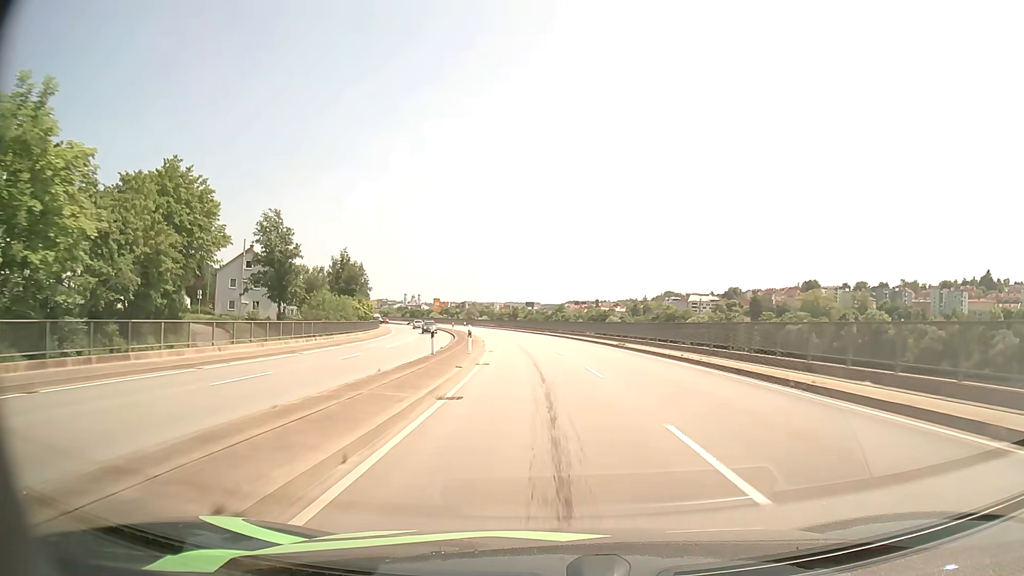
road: primary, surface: asphalt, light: Day
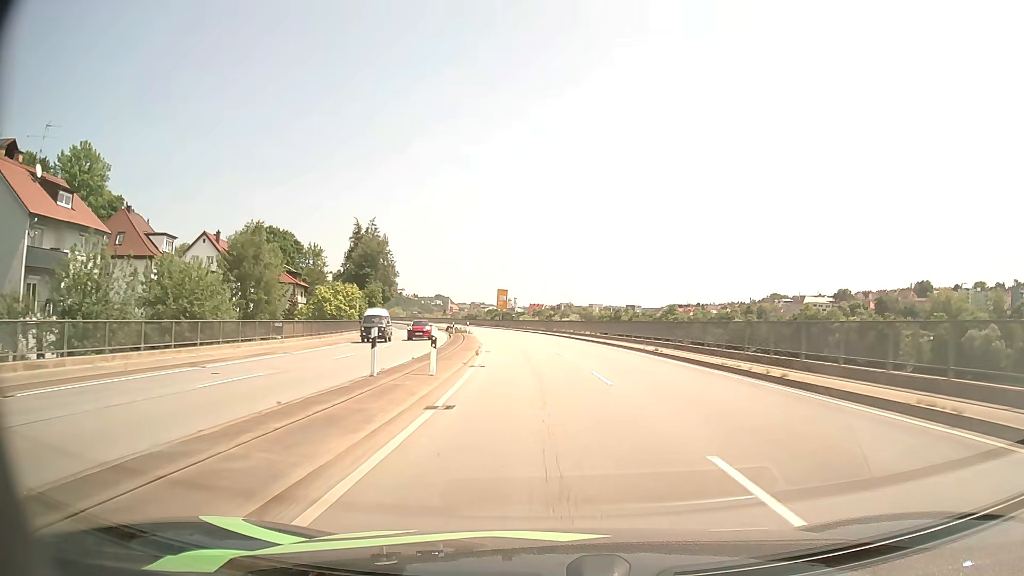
(-4.6, +61.8) m; -8°
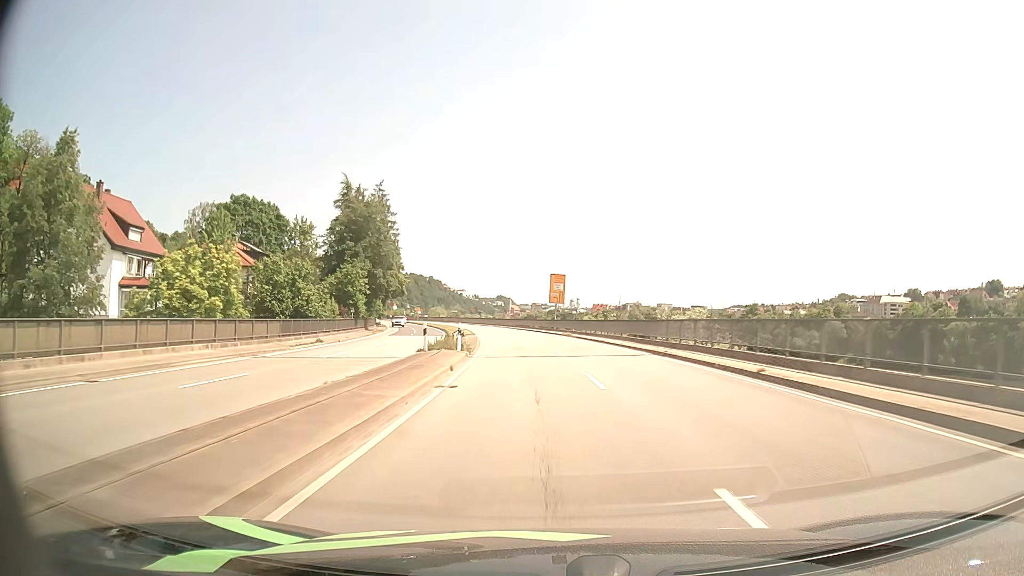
(-1.7, +37.2) m; -5°
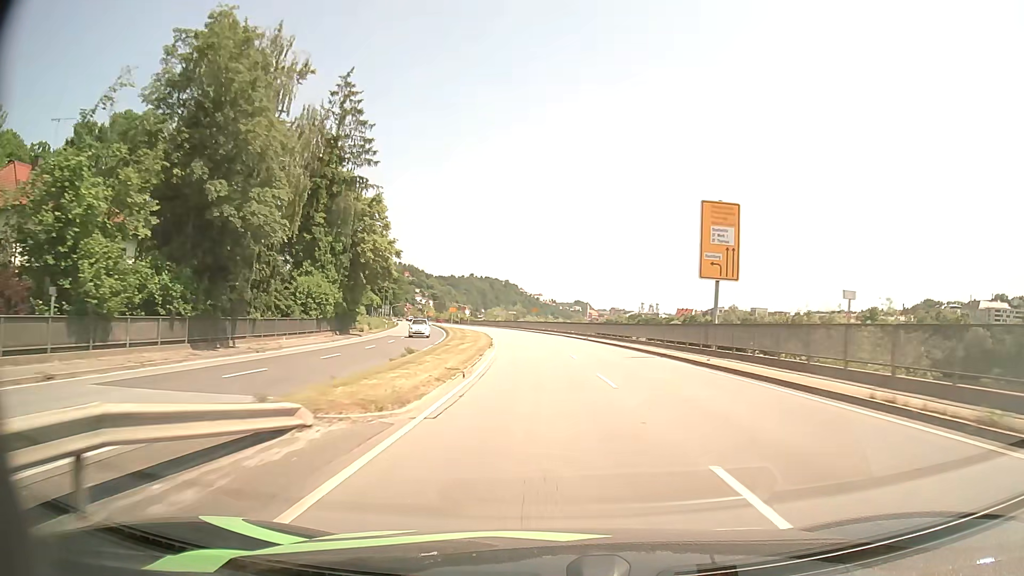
(-3.0, +46.9) m; -7°
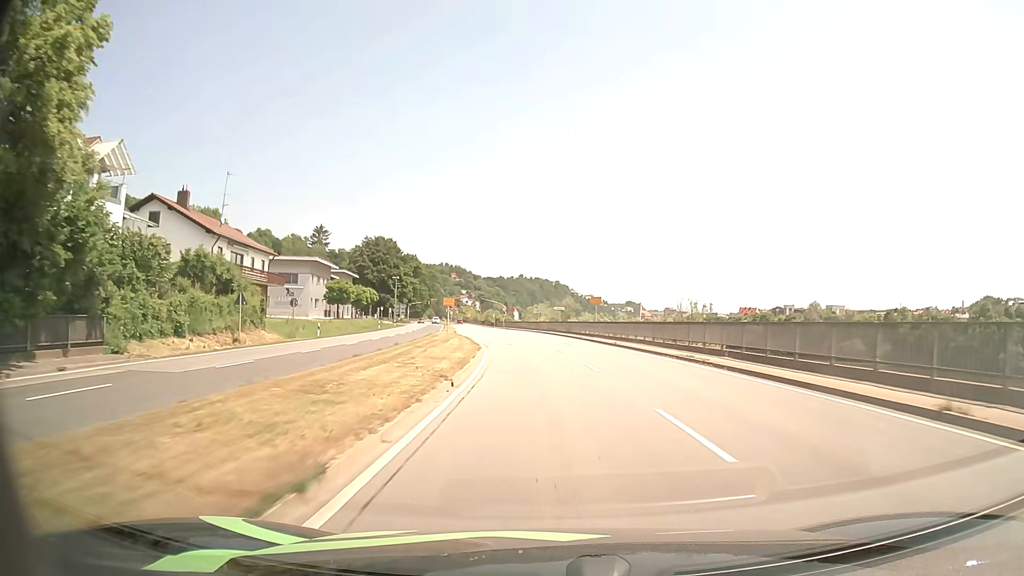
(-1.7, +43.4) m; -4°
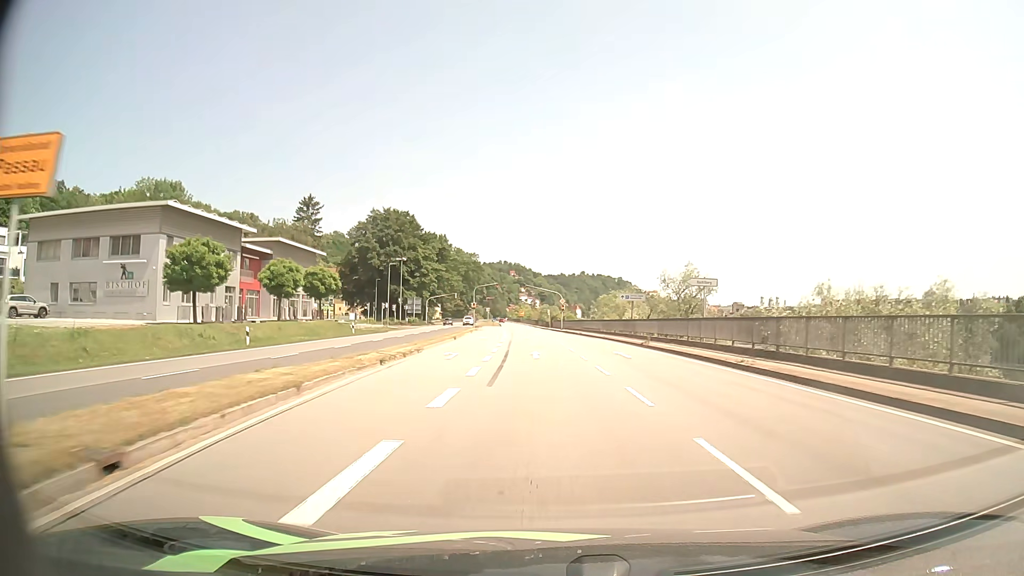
(-2.6, +49.2) m; -5°
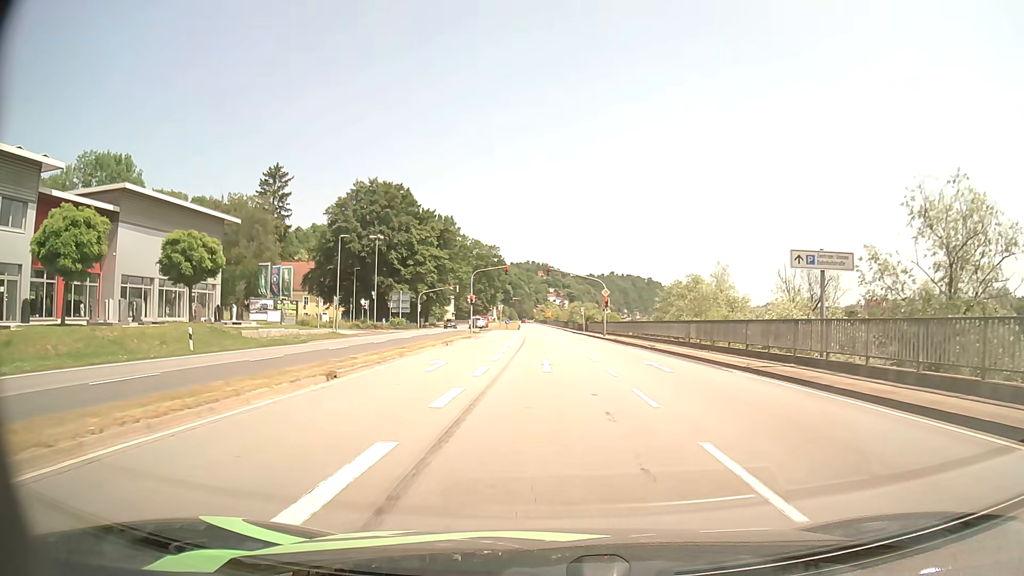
(-0.6, +29.3) m; -2°
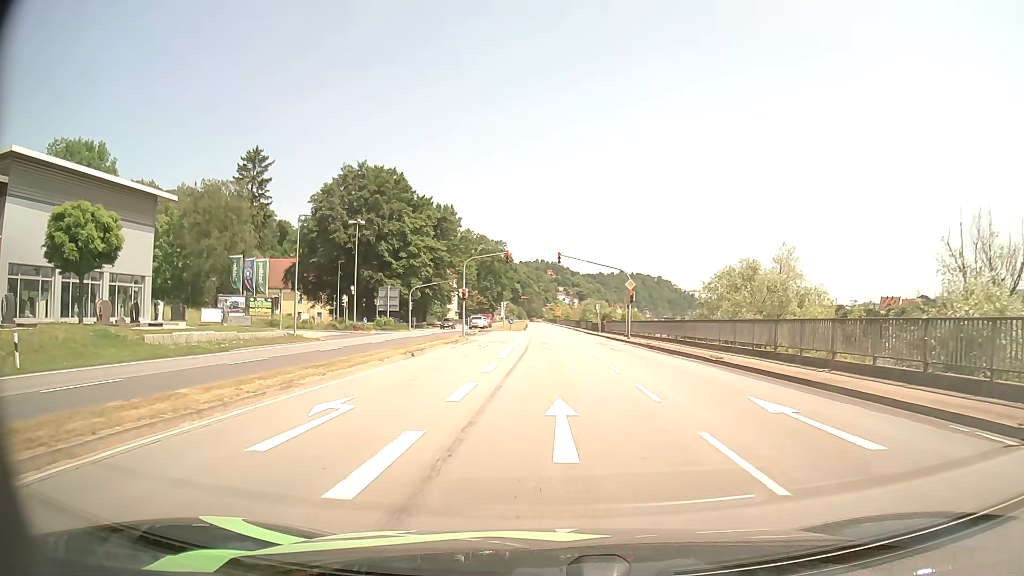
(-0.1, +11.1) m; -1°
(0, +10) (0, +20) (0, +30) (0, +40) (-1, +50) (-1, +60) (-1, +70) (-1, +80) (-2, +90) (-2, +100) m
